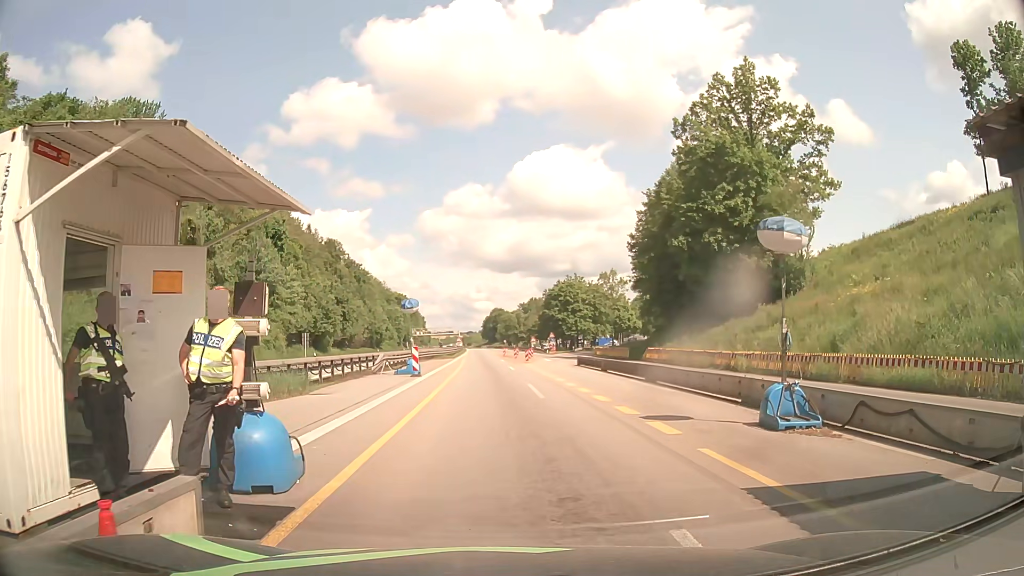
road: motorway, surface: asphalt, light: Day
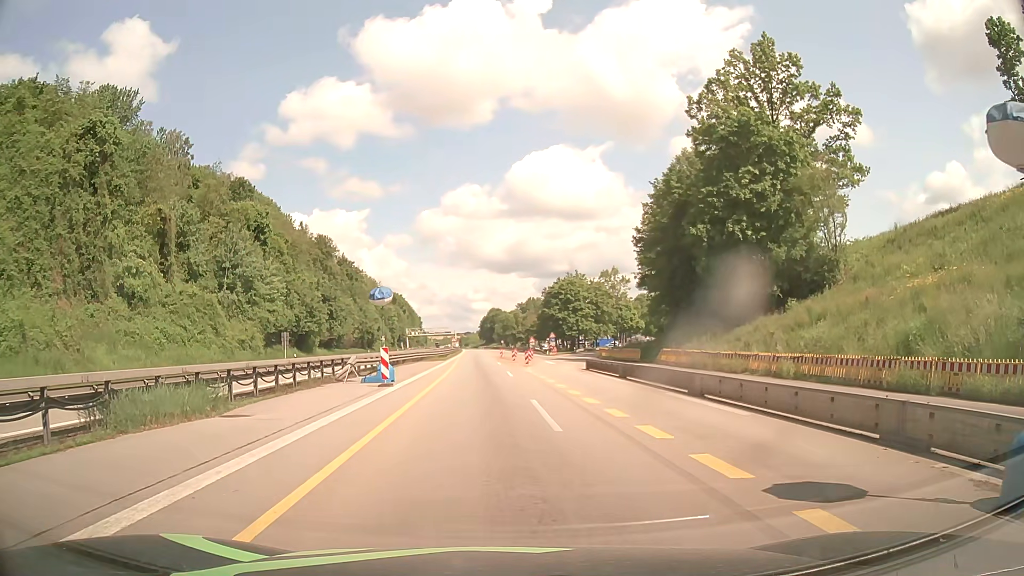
(+0.1, +6.5) m; 0°
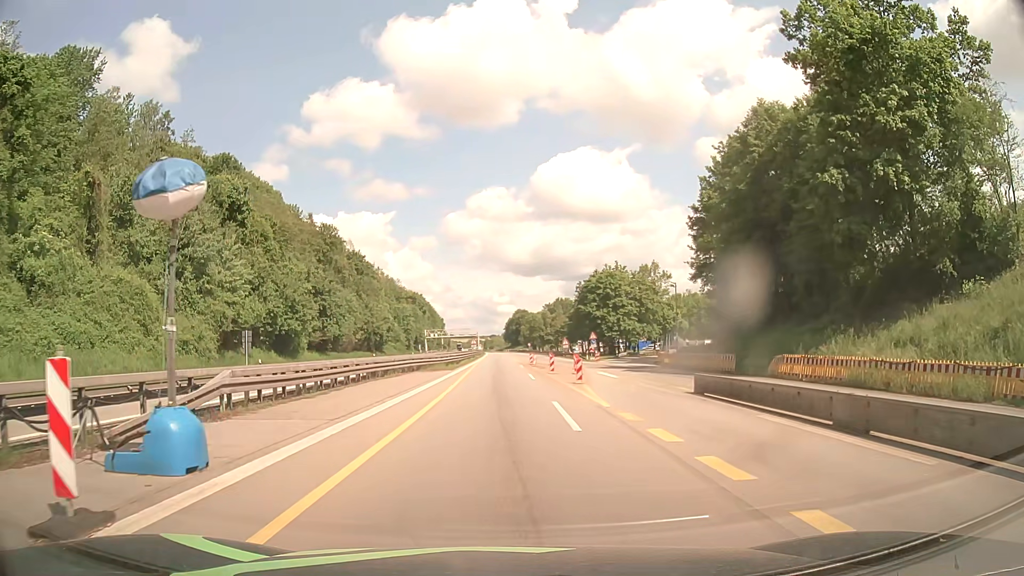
(-0.5, +18.0) m; -2°
